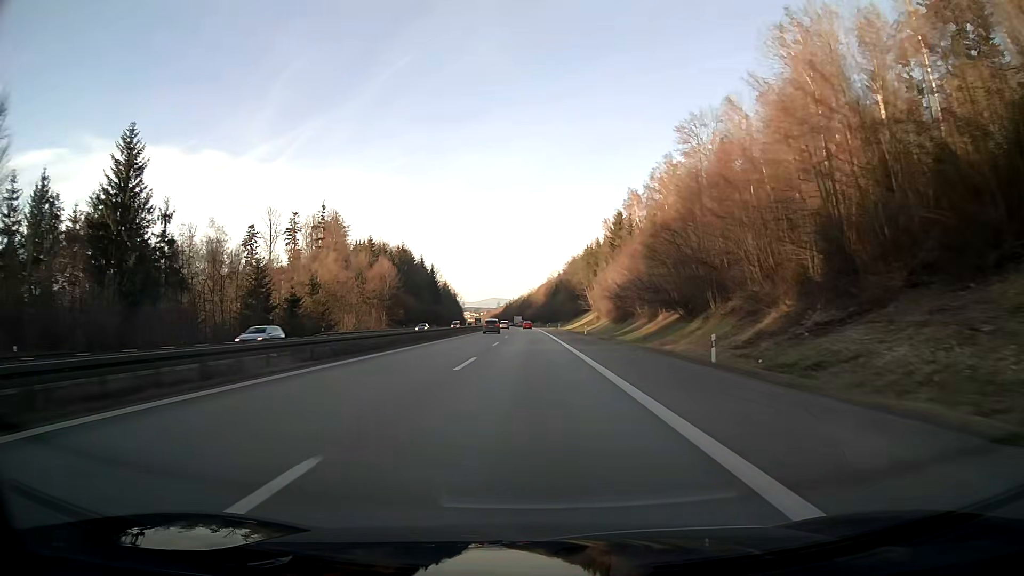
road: motorway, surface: asphalt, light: Day
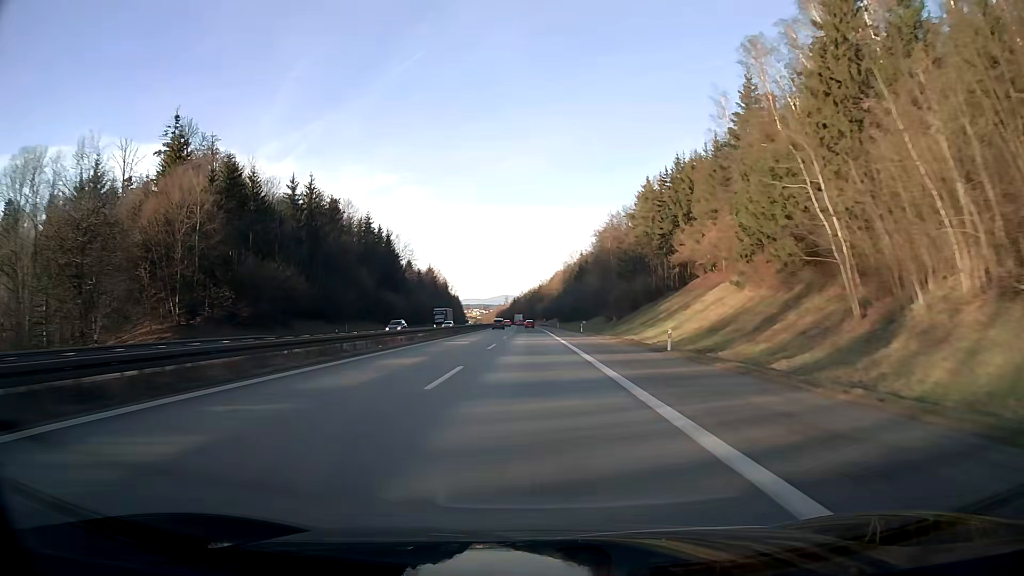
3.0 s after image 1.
(-0.9, +95.4) m; -1°
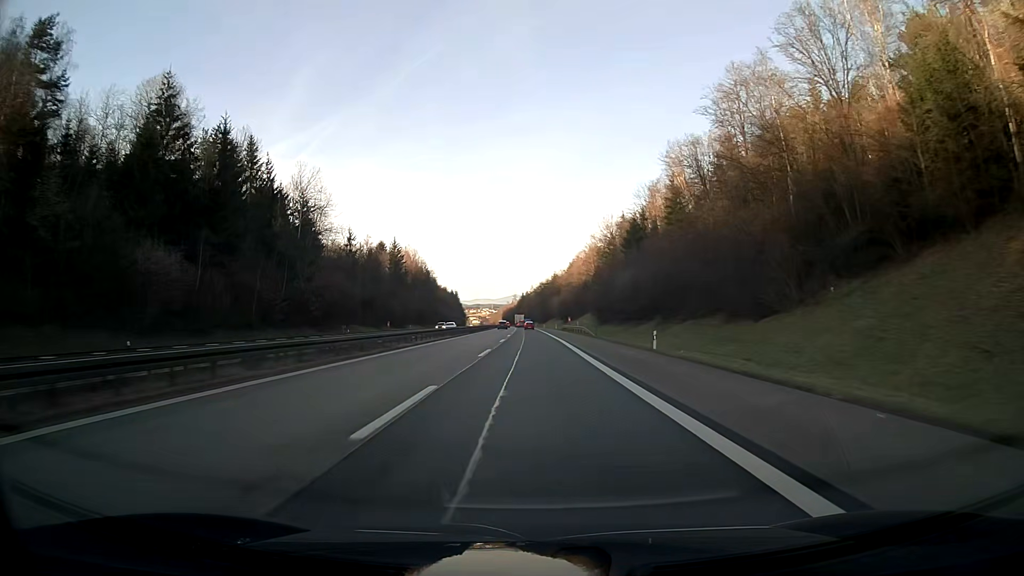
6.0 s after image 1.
(-0.7, +95.4) m; -1°
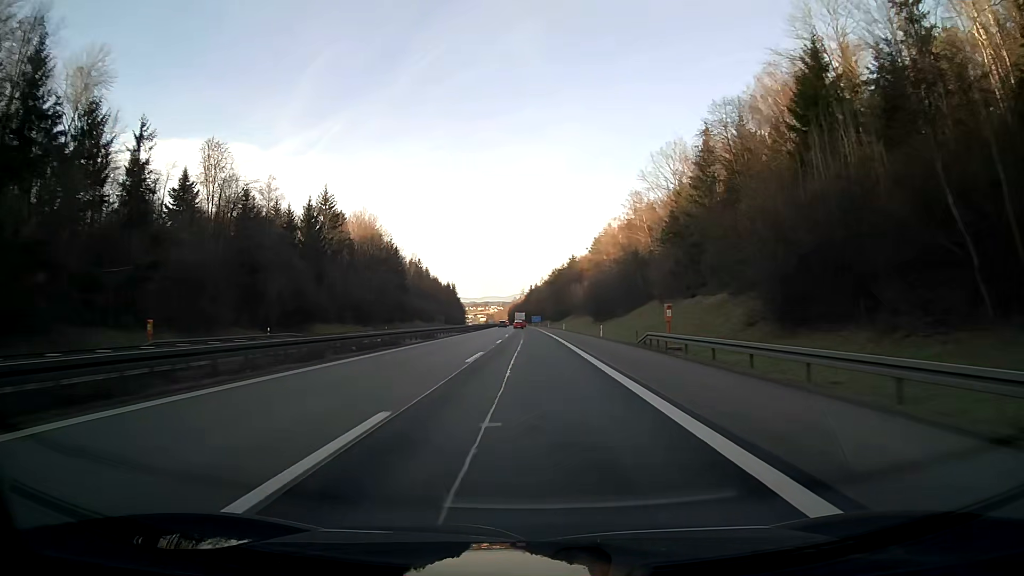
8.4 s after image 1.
(-0.6, +76.3) m; -1°
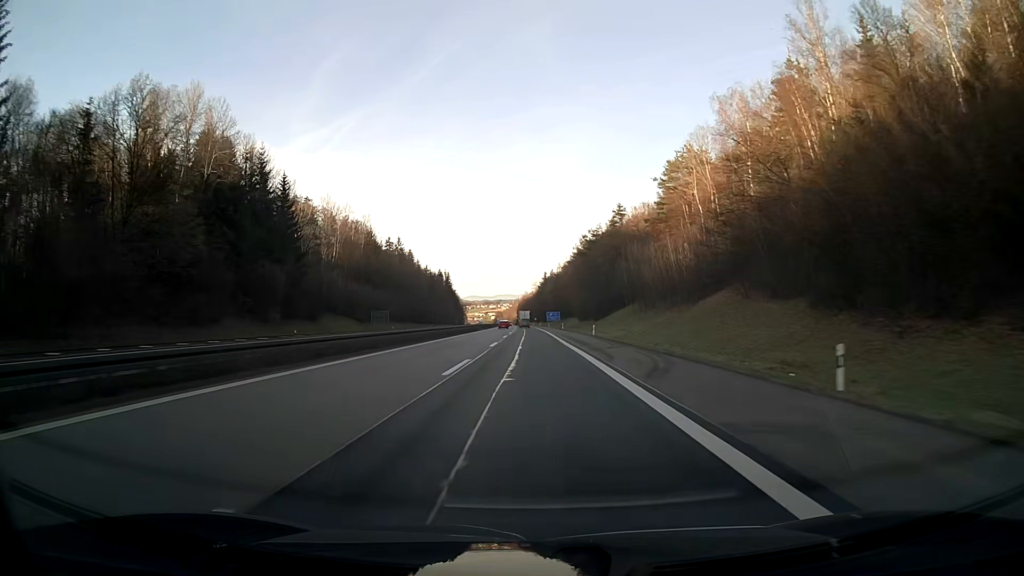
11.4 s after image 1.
(-0.9, +95.4) m; -1°
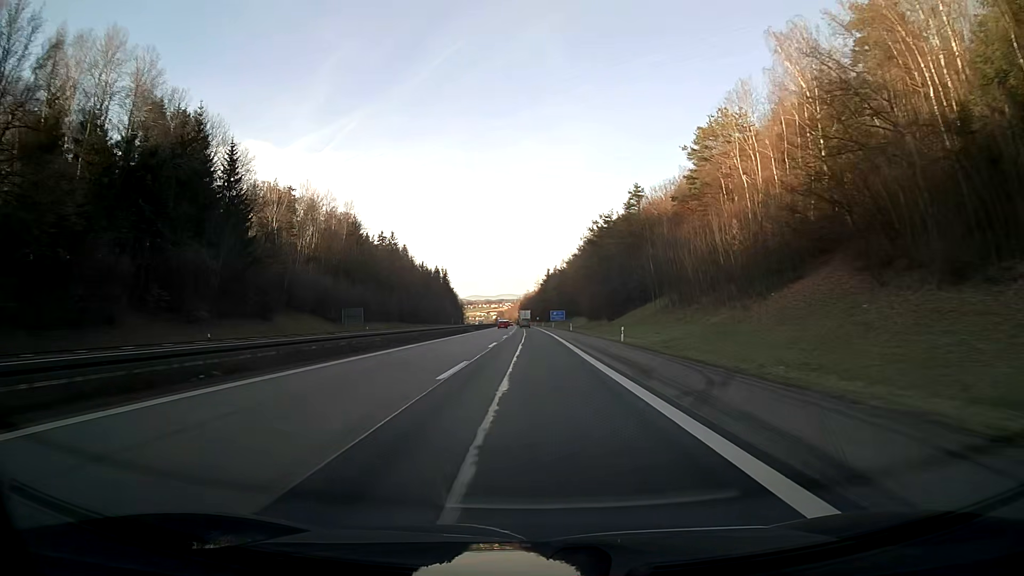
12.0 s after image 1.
(0.0, +19.1) m; 0°
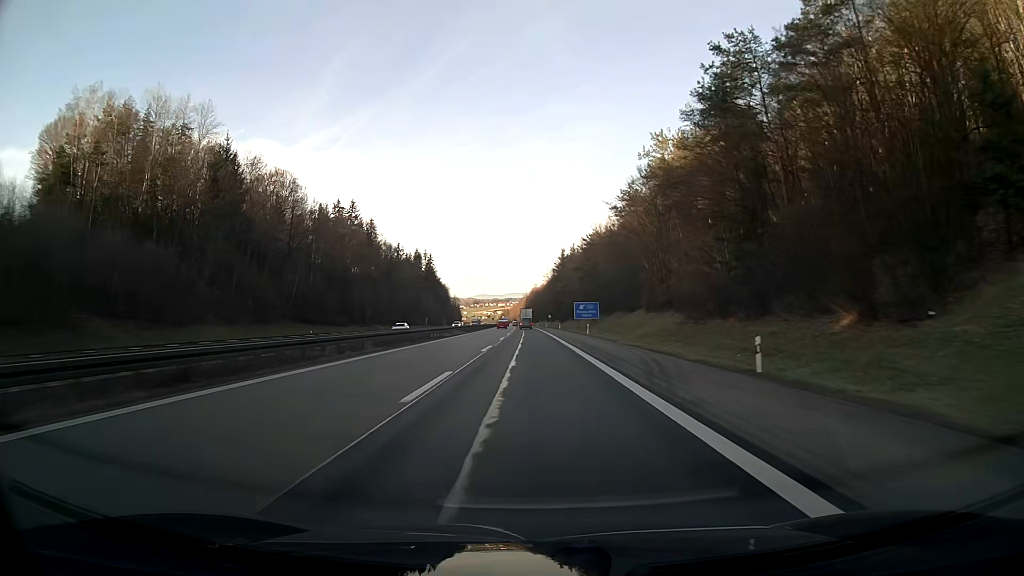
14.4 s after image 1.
(-0.4, +76.2) m; -1°
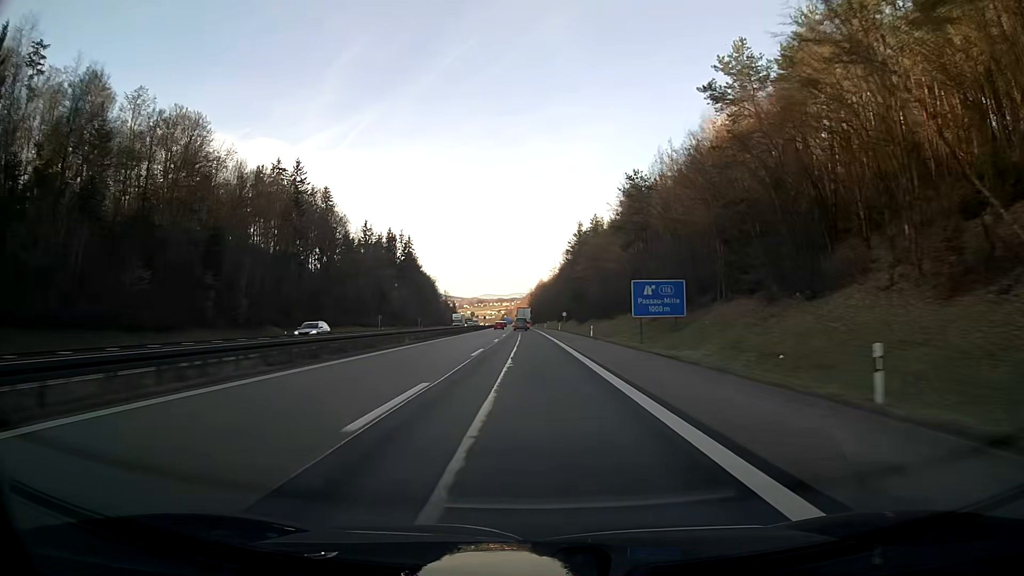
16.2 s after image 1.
(-0.2, +57.2) m; 0°
